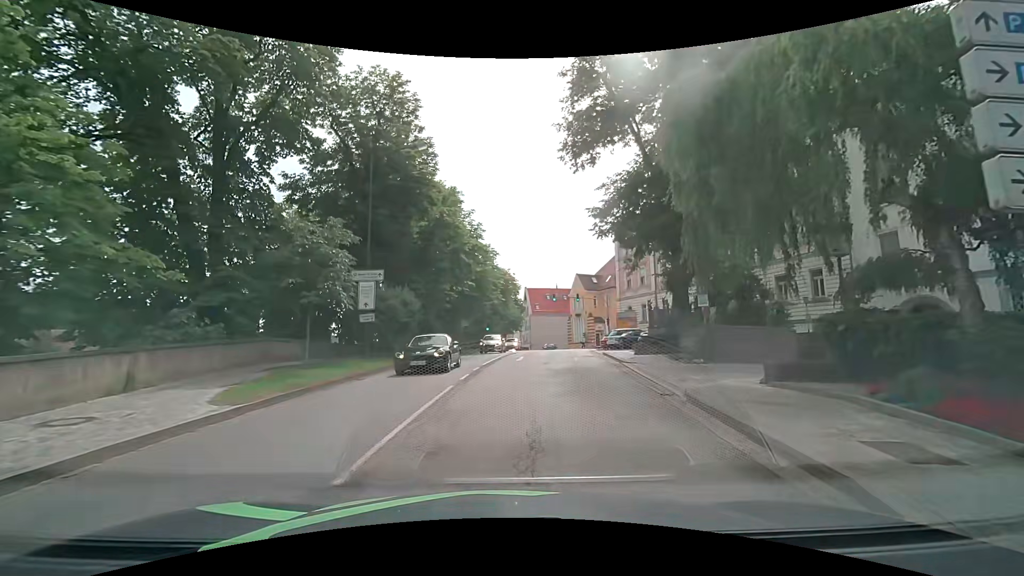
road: primary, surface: asphalt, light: Day
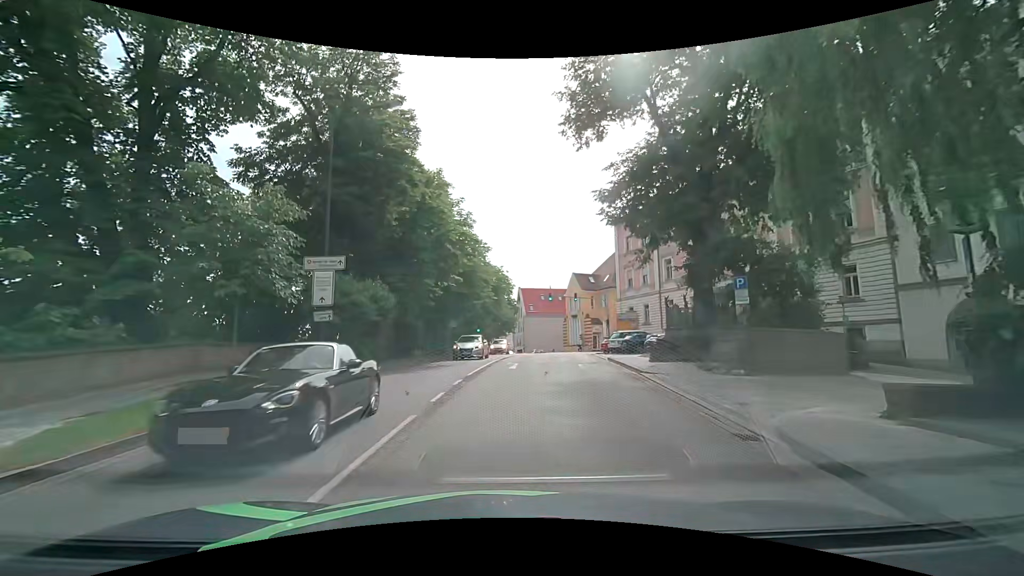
(0.0, +4.0) m; 0°
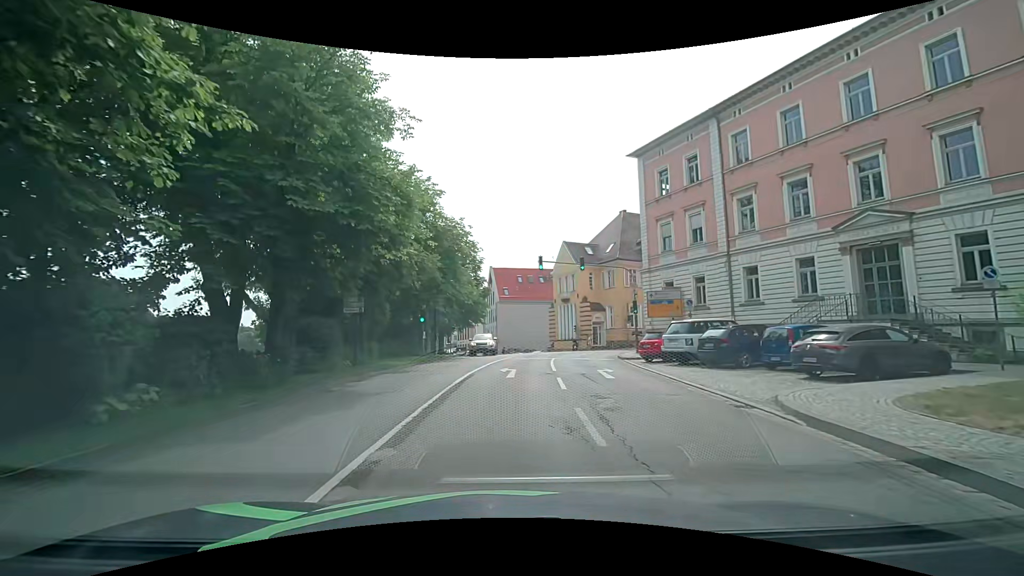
(+0.8, +21.0) m; +4°
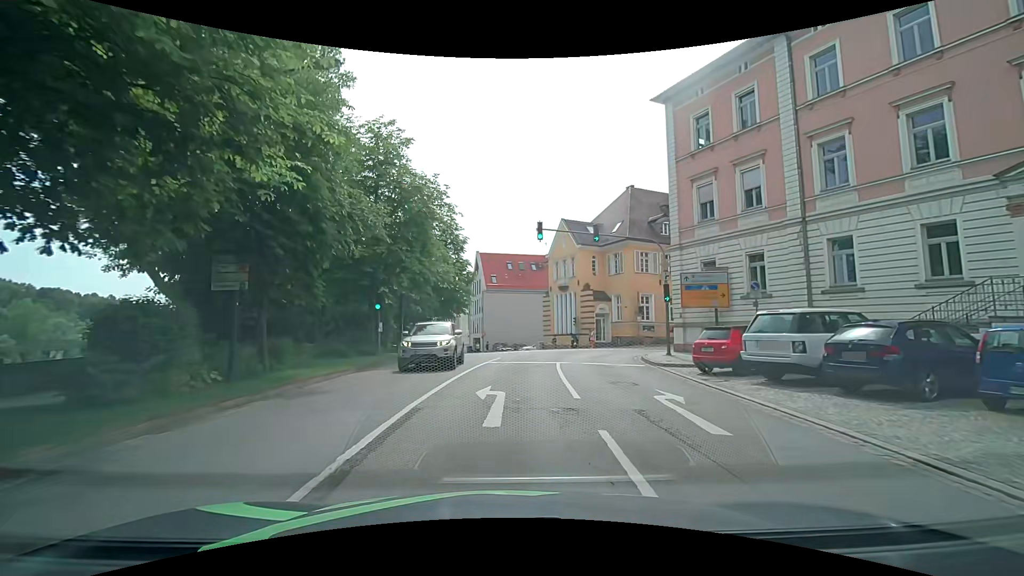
(0.0, +8.4) m; +1°
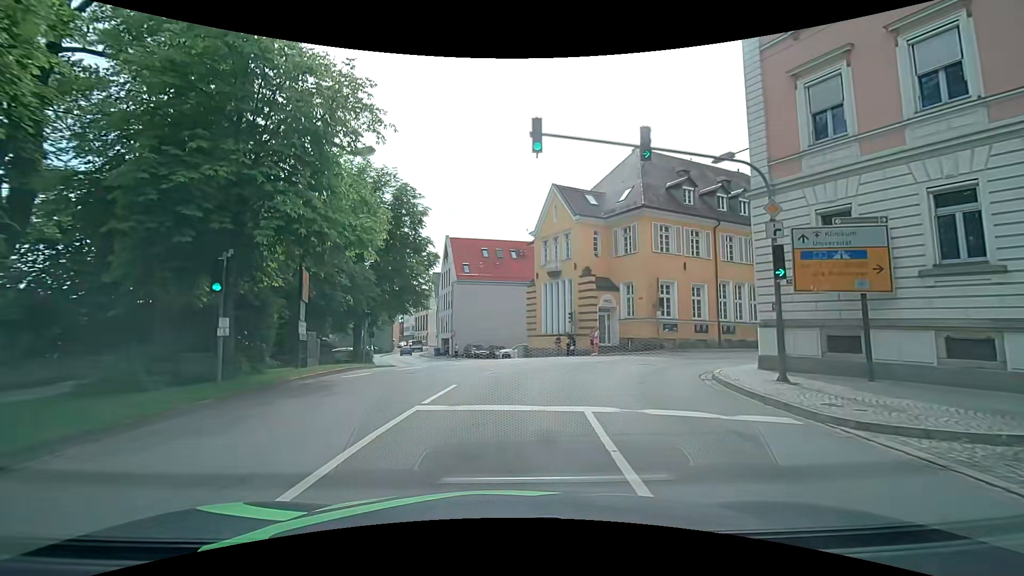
(+0.3, +11.5) m; +3°
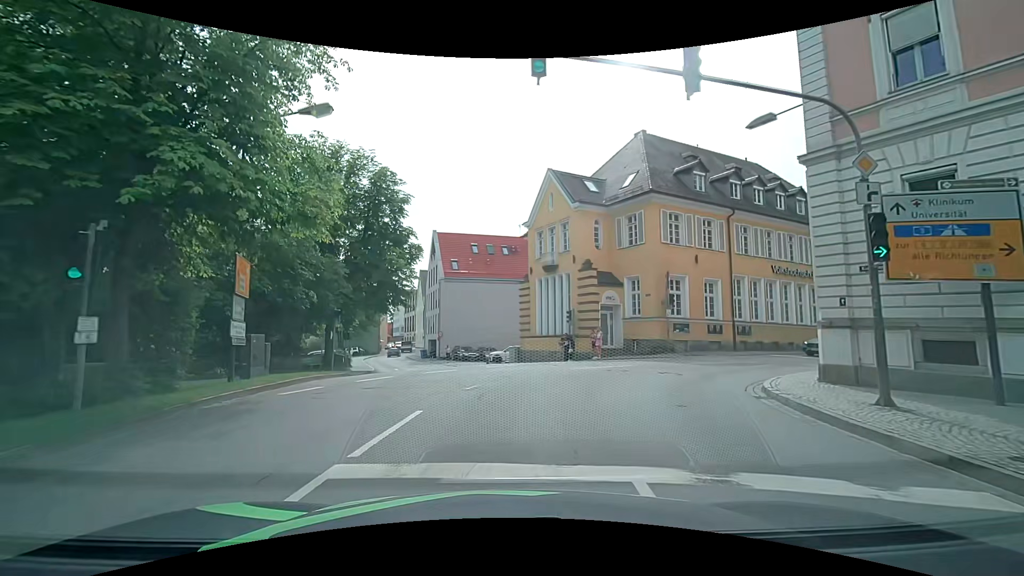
(0.0, +3.7) m; +1°
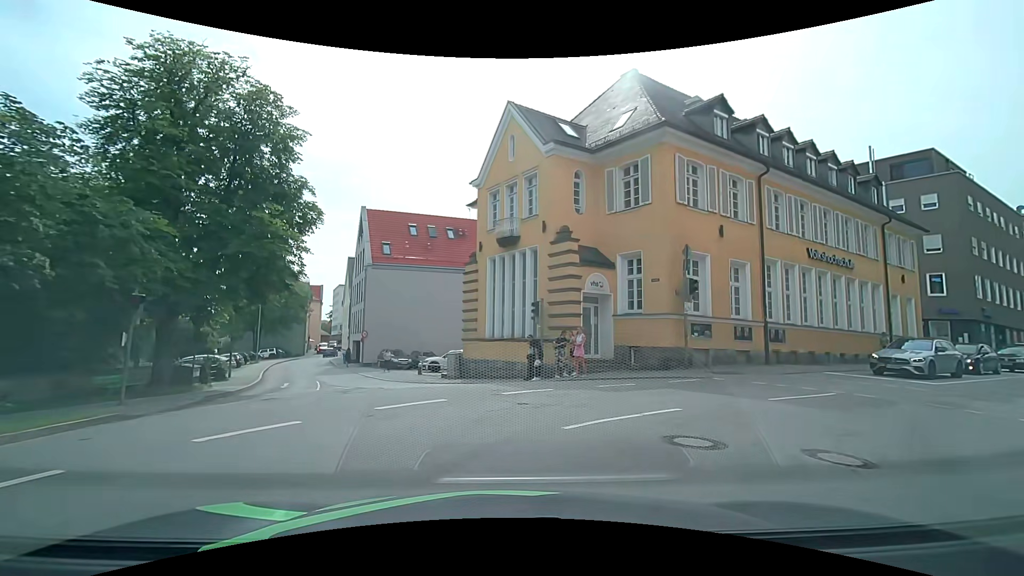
(+0.3, +10.0) m; +6°
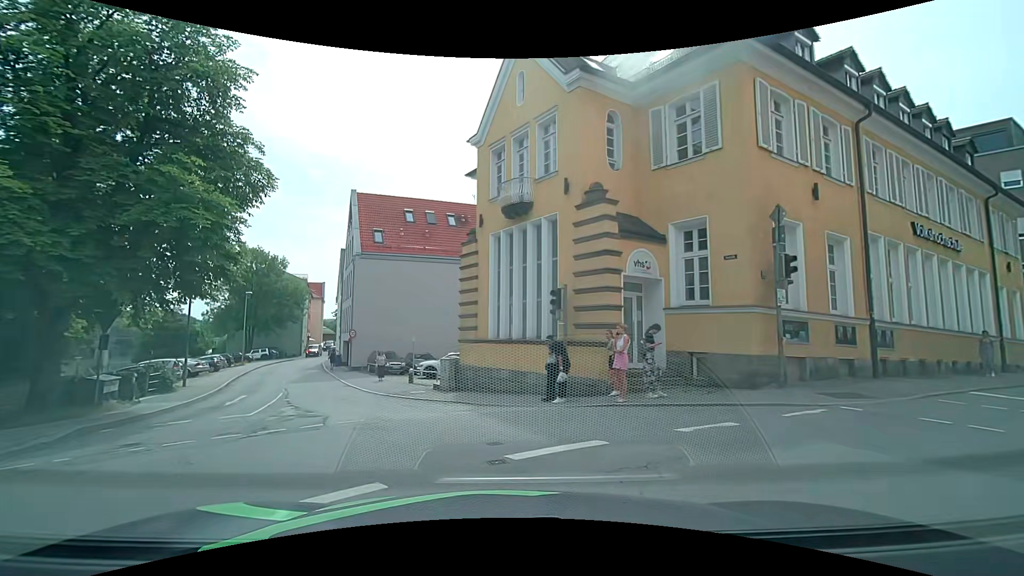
(-0.1, +5.6) m; -1°
(-1, +10) (-5, +19) (-10, +28) (-14, +37) (-18, +46) (-22, +56) (-25, +65) (-27, +75) (-29, +85) (-32, +94) m
